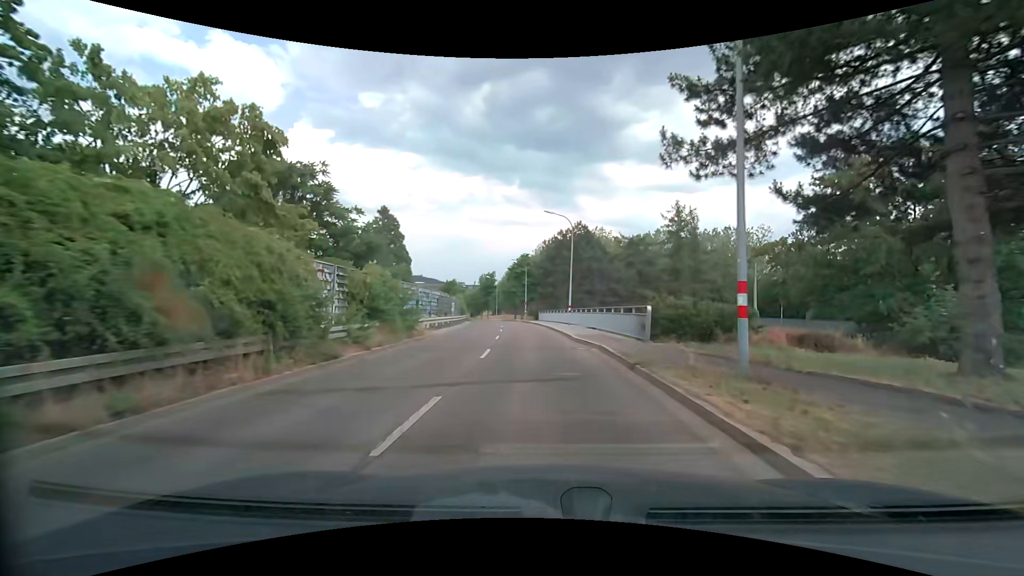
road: tertiary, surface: asphalt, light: Day
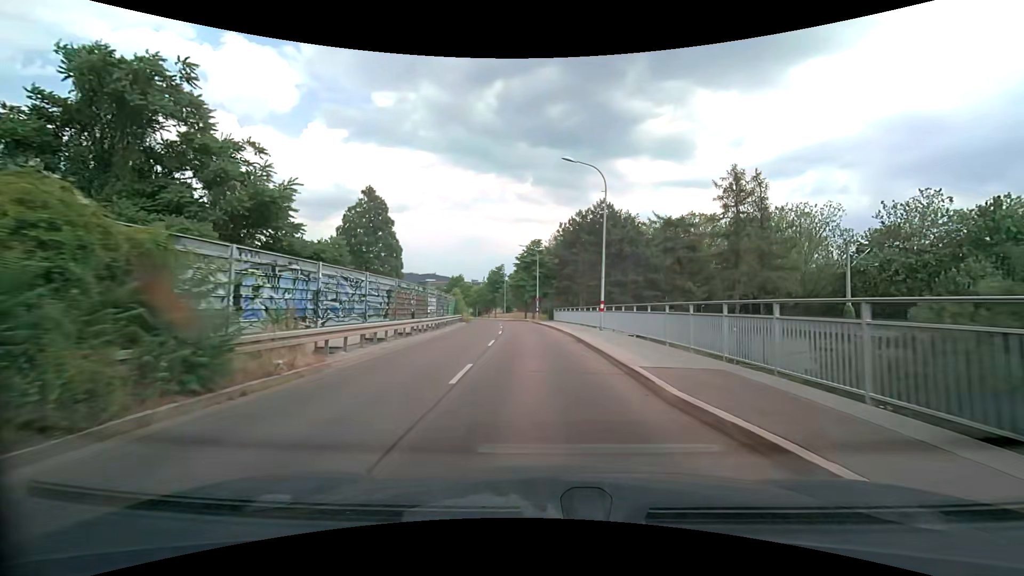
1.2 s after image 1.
(-0.2, +13.7) m; -2°
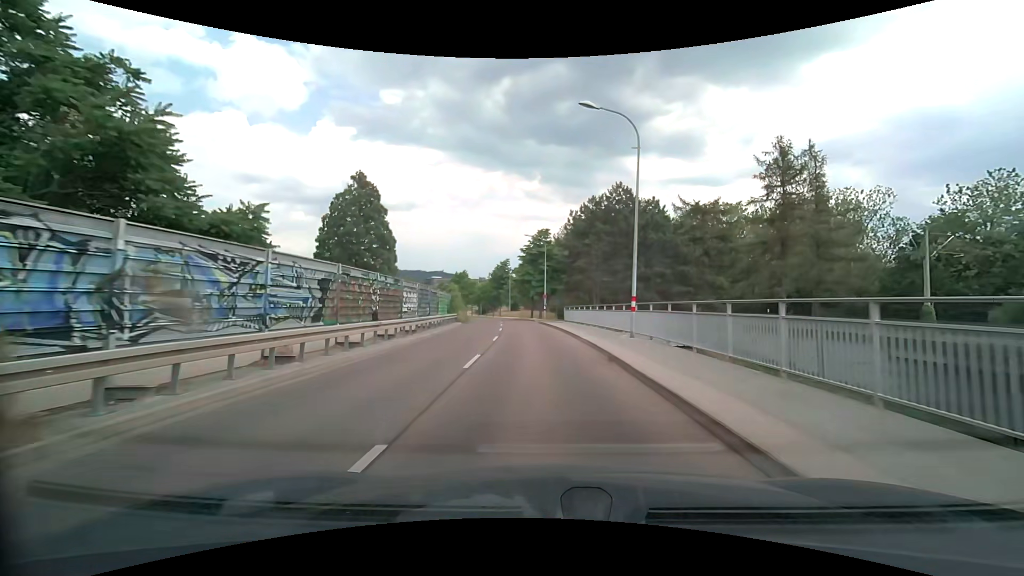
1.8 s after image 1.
(0.0, +7.0) m; 0°
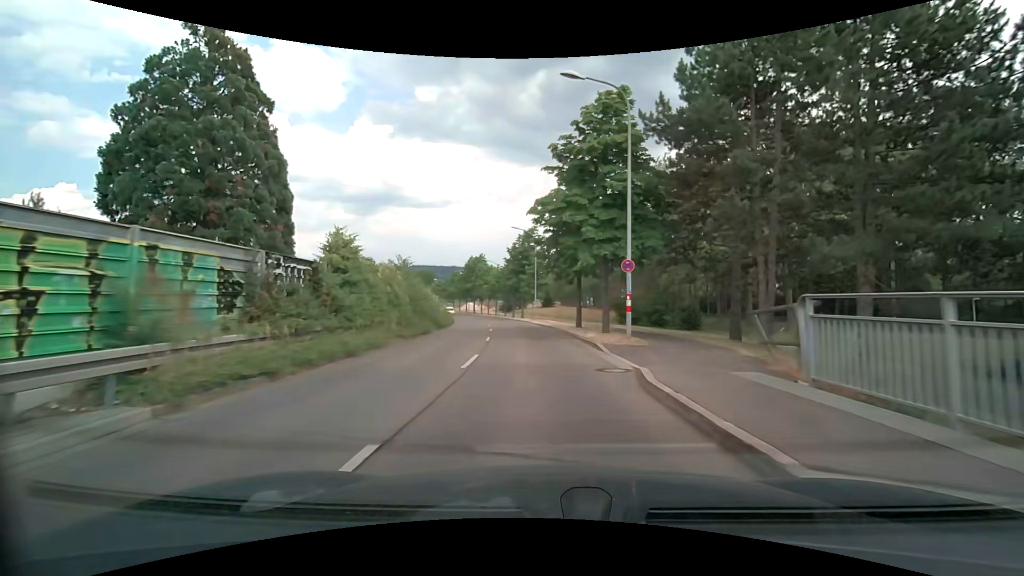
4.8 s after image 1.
(-1.5, +36.2) m; -5°
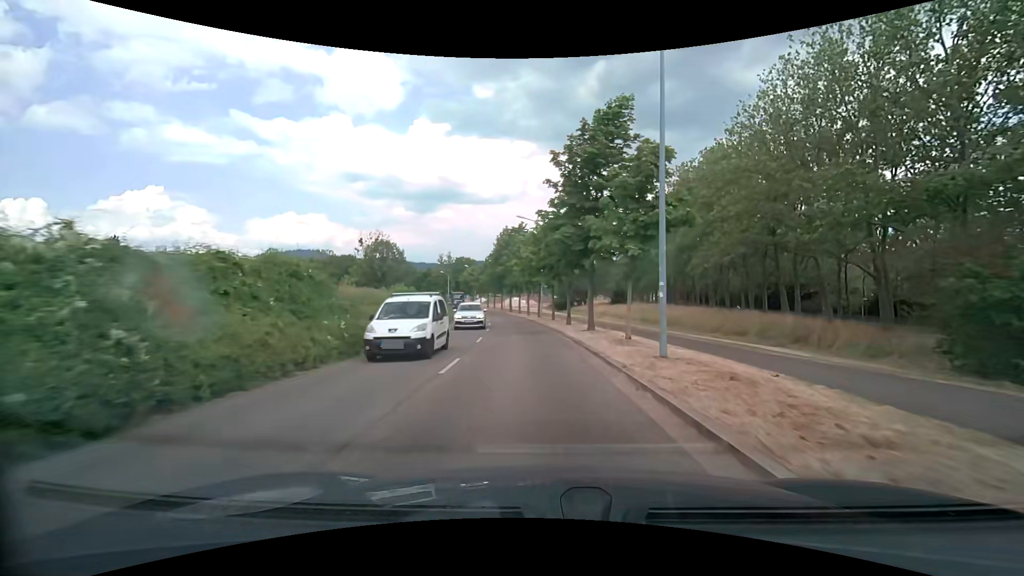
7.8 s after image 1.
(-1.9, +36.7) m; -6°
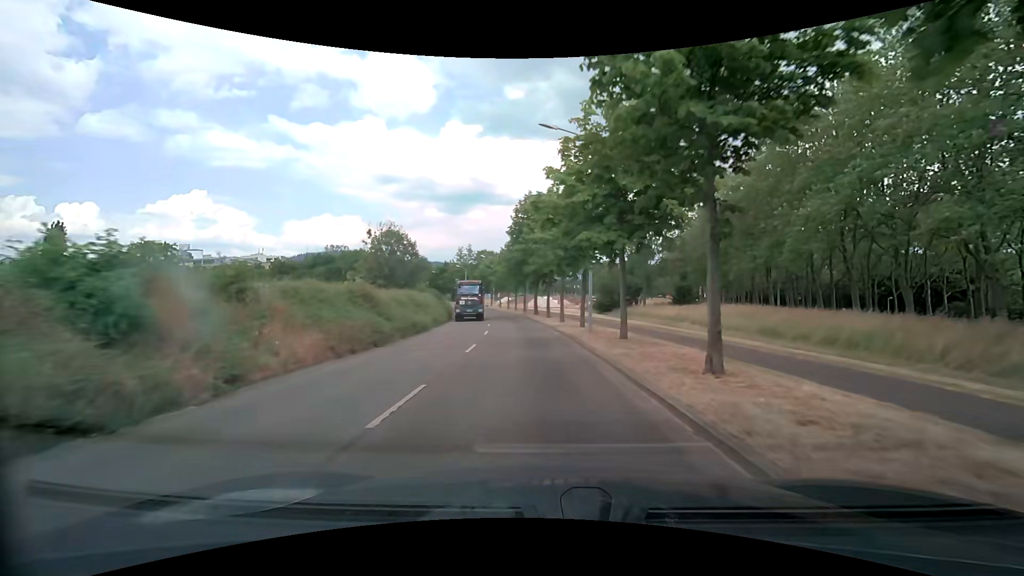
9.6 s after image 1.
(-0.8, +22.6) m; -3°
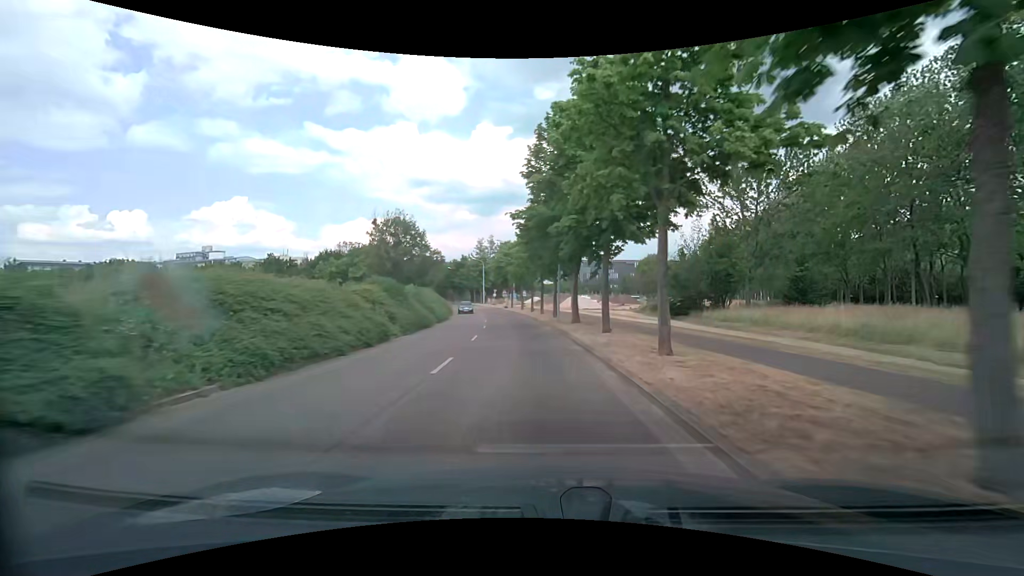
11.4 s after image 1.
(-1.0, +22.8) m; -5°
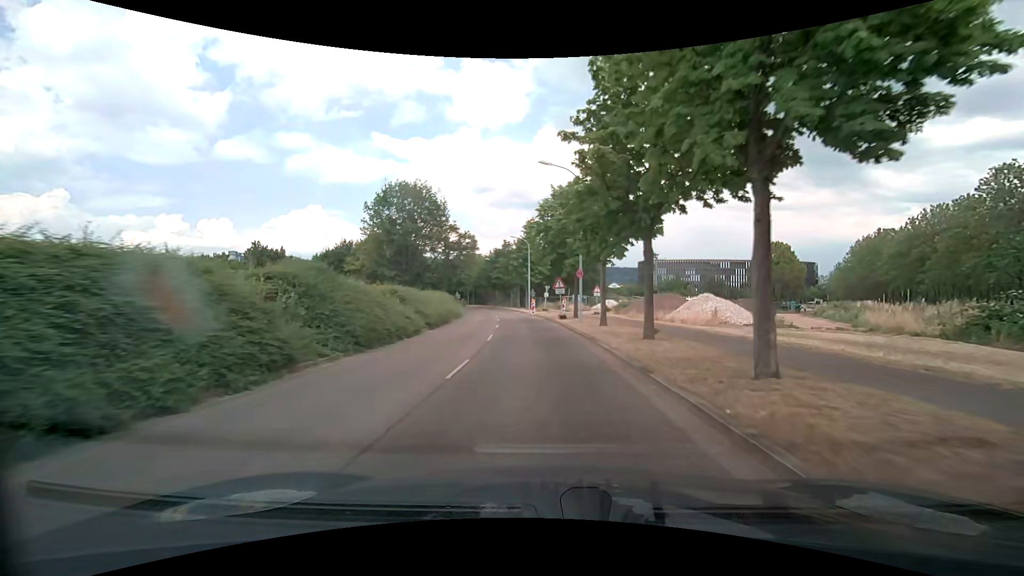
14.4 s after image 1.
(-2.1, +36.7) m; -7°
(0, +10) (-1, +20) (-1, +30) (-2, +40) (-3, +50) (-5, +60) (-6, +70) (-8, +79) (-11, +89) (-13, +99) m
